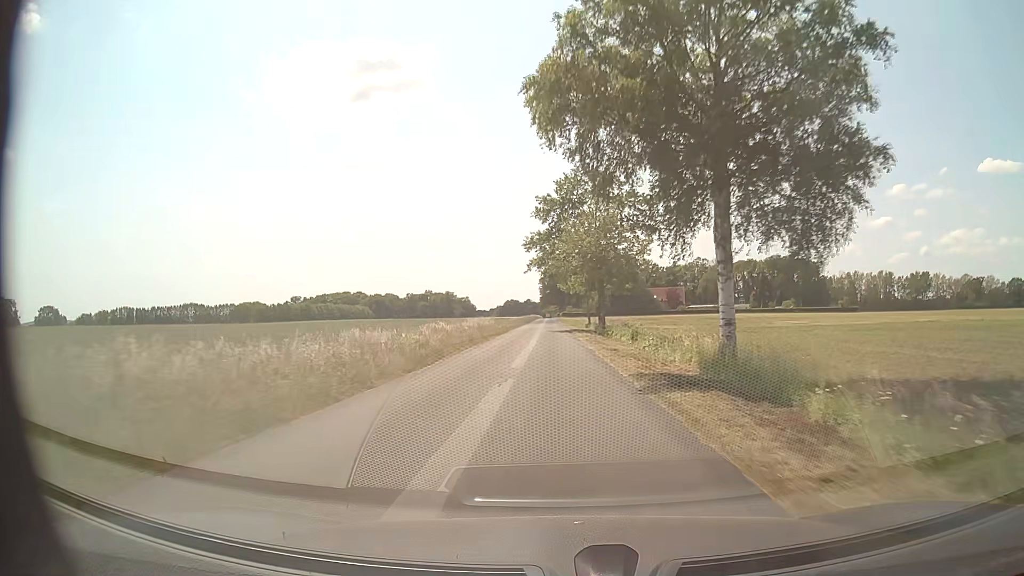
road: residential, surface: paved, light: Day
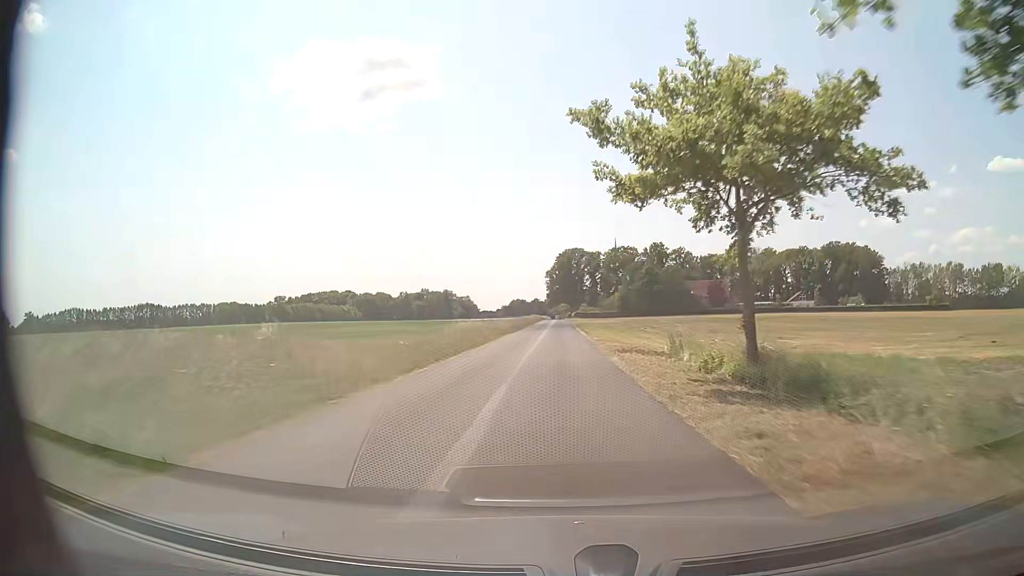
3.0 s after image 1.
(-0.5, +58.5) m; -1°
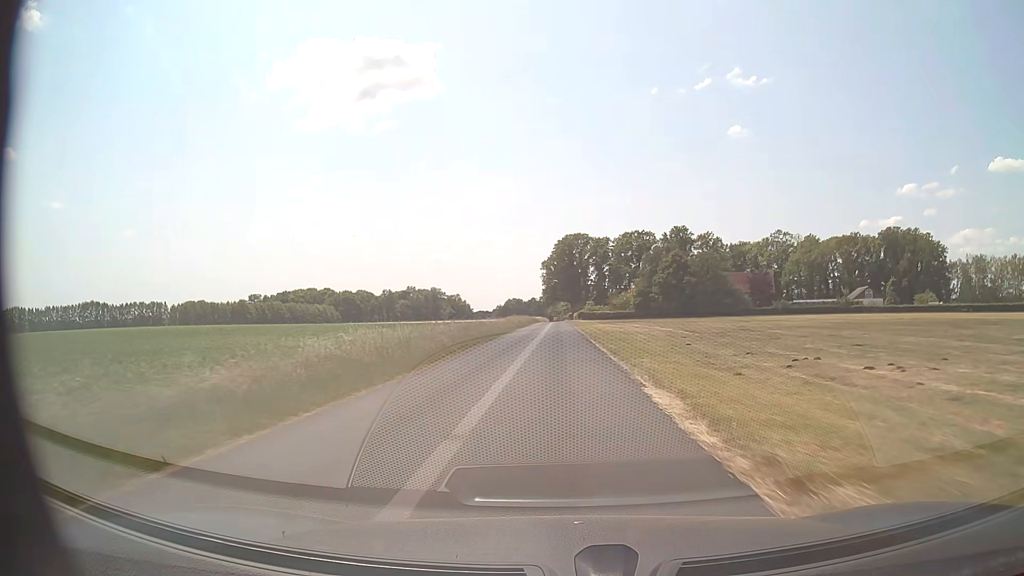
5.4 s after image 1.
(+0.4, +48.4) m; 0°
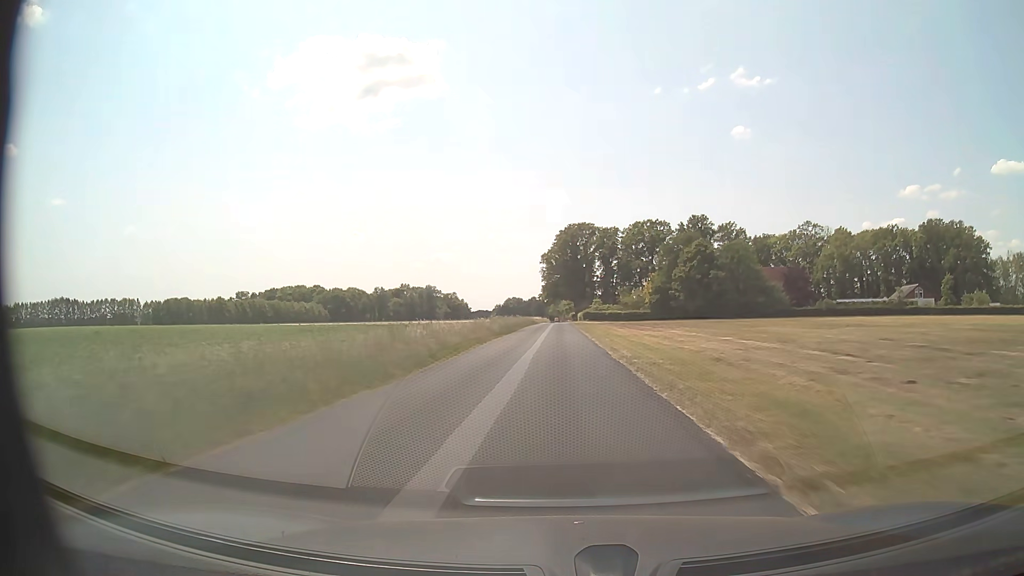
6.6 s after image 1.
(0.0, +24.7) m; 0°
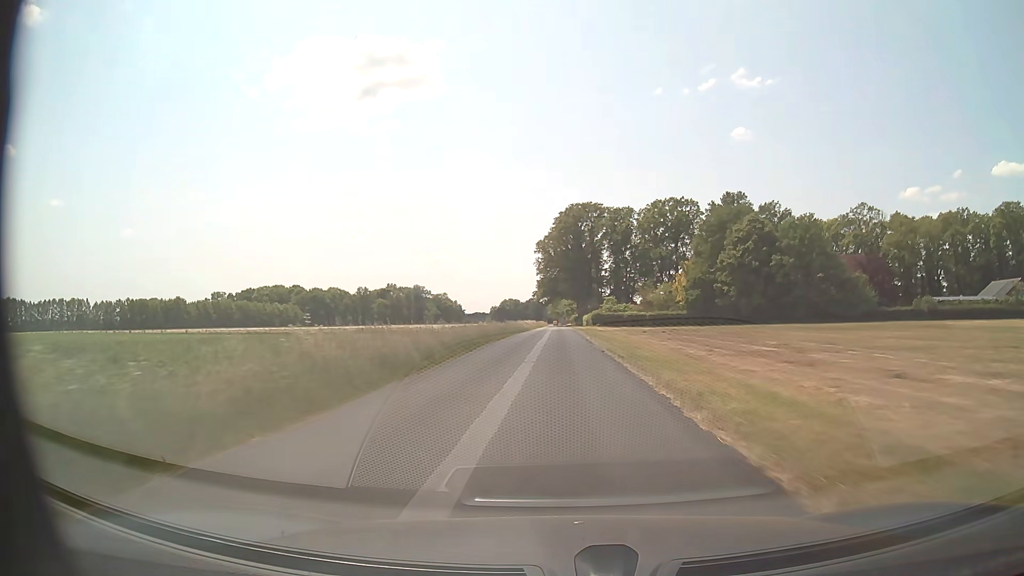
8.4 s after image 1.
(0.0, +37.5) m; 0°
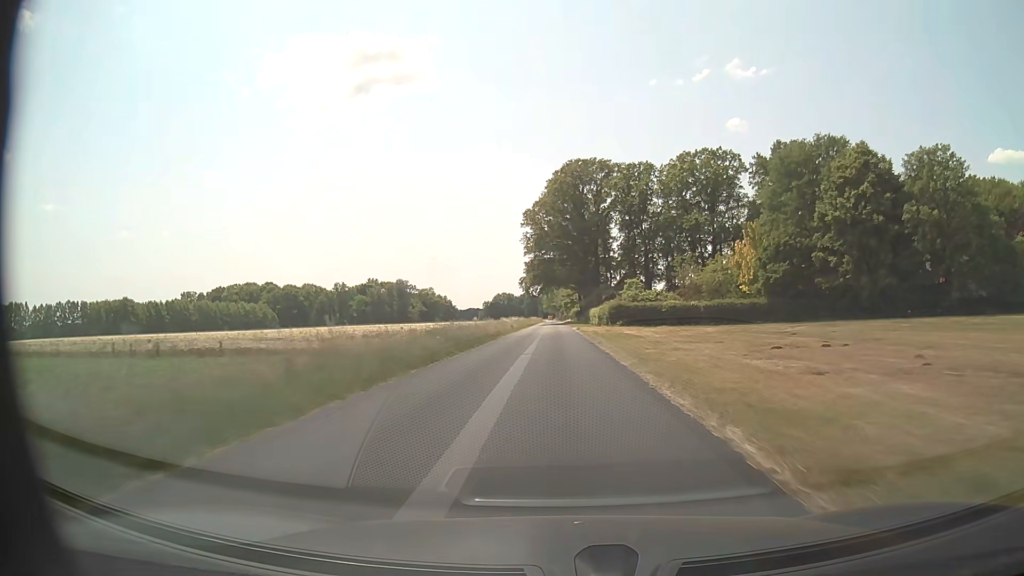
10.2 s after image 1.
(+0.1, +37.3) m; 0°
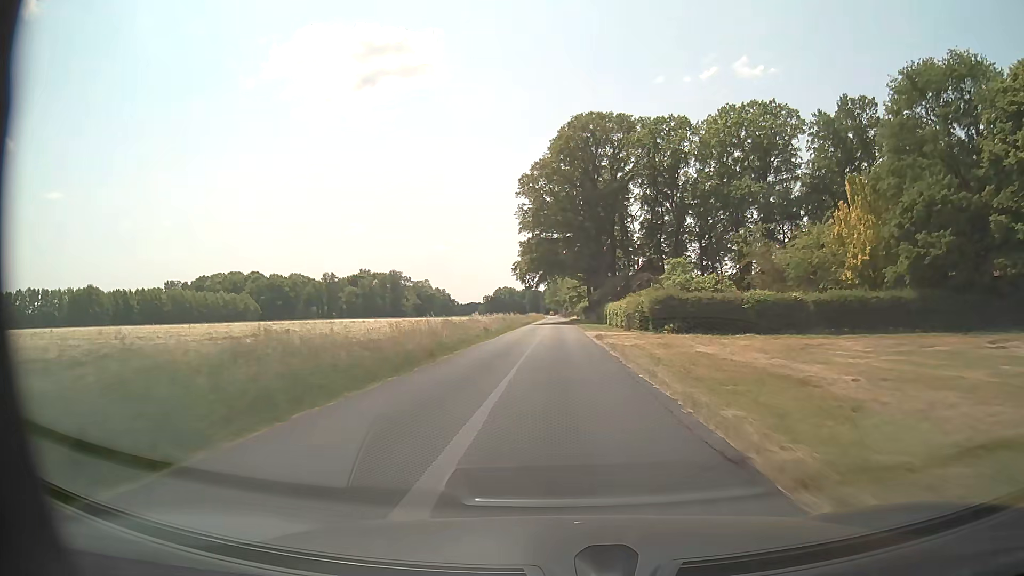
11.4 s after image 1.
(-0.1, +24.6) m; 0°
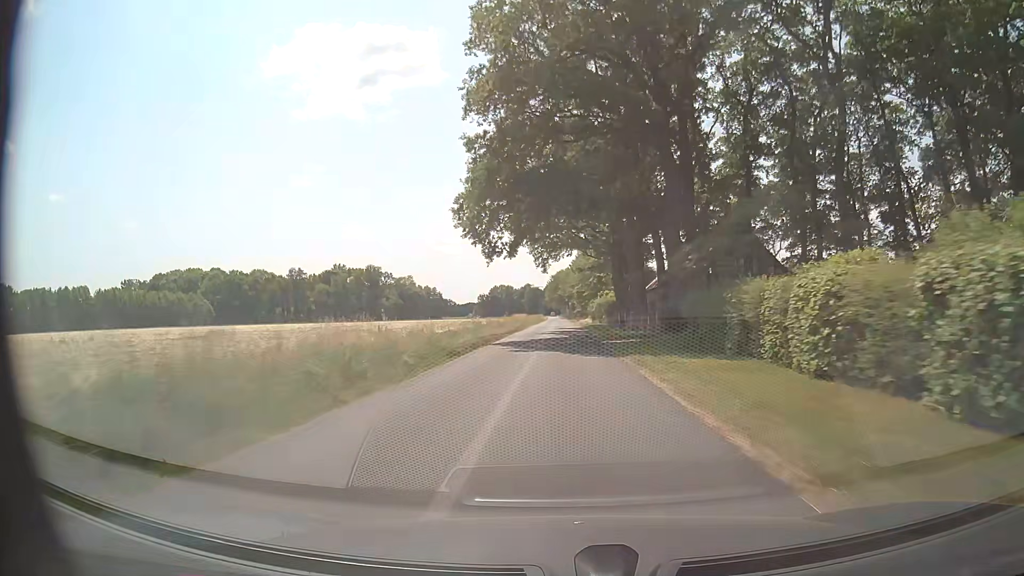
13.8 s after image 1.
(-0.2, +48.8) m; 0°
(0, +10) (0, +20) (0, +30) (0, +40) (0, +50) (0, +60) (0, +70) (0, +80) (0, +90) (0, +100) m
